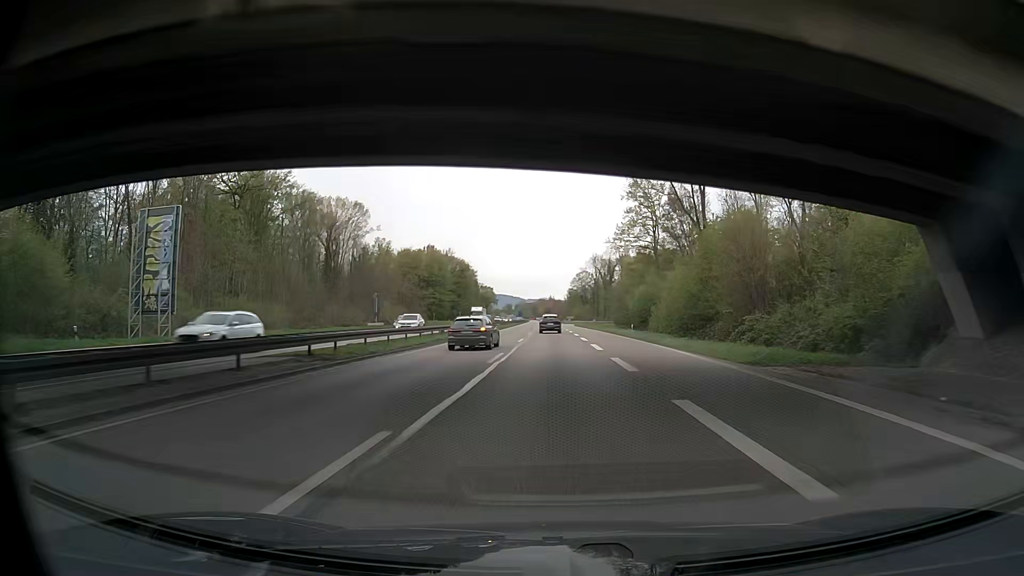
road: trunk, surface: asphalt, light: Day
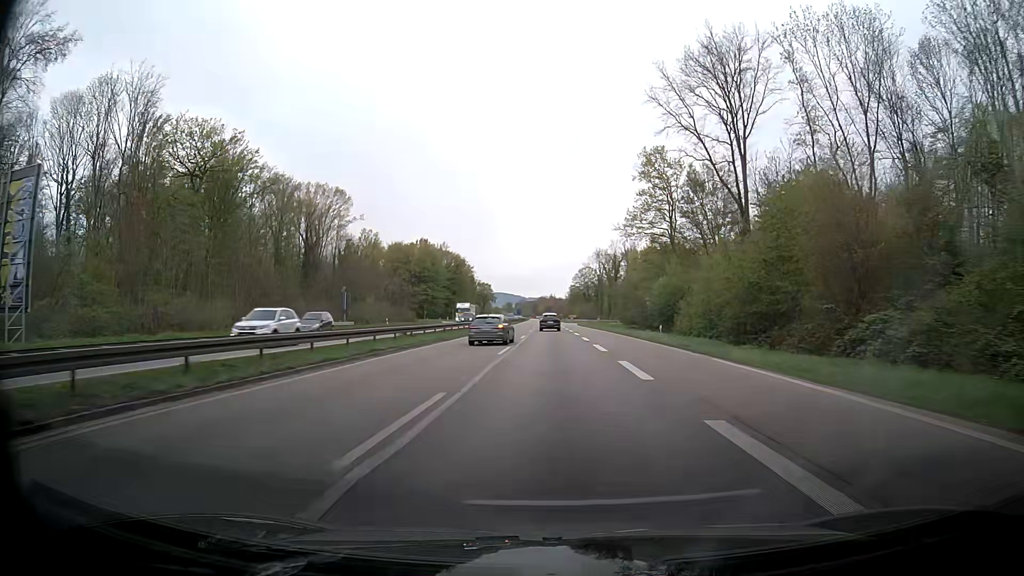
(0.0, +14.3) m; 0°
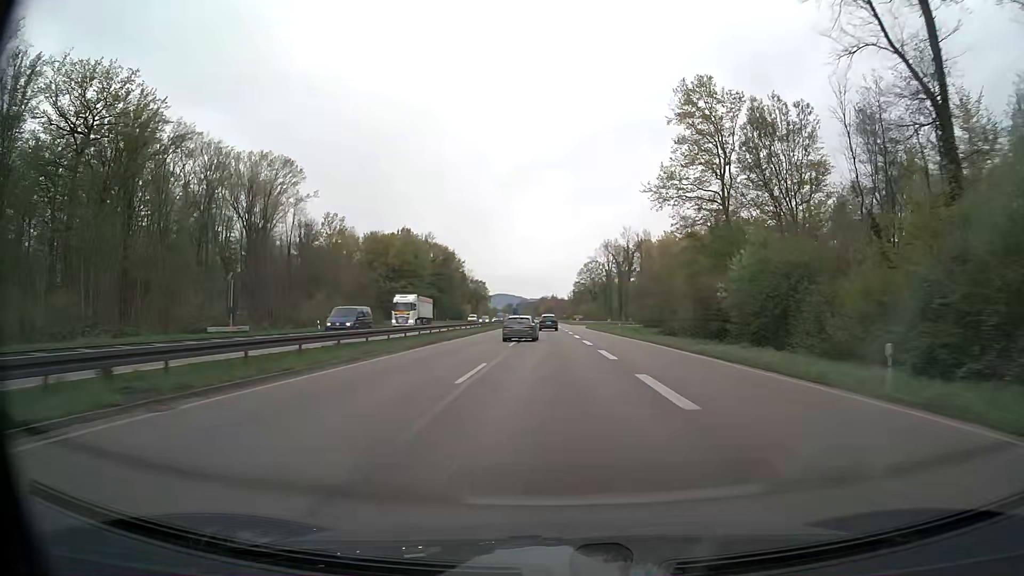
(0.0, +28.8) m; 0°
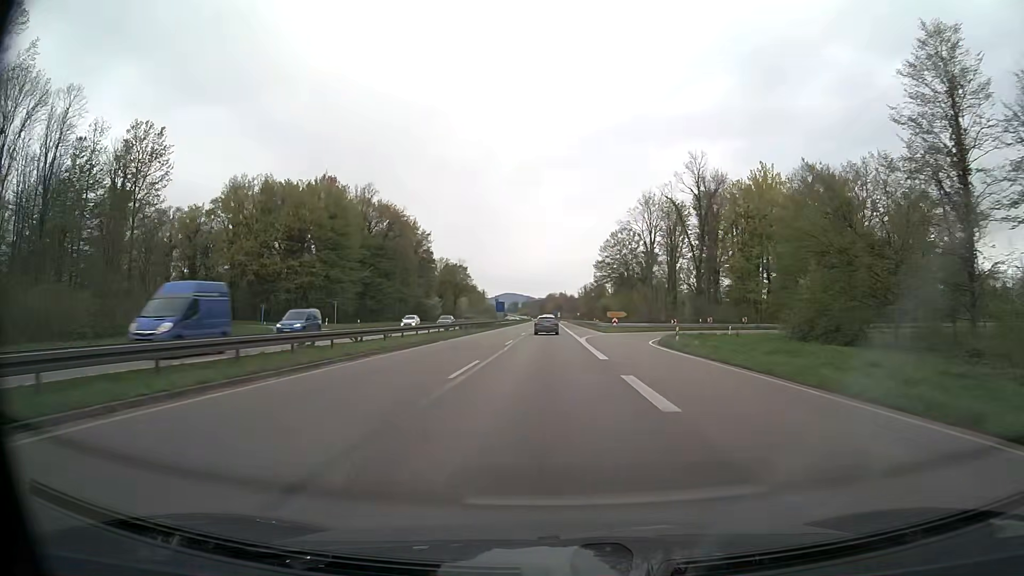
(-0.3, +72.2) m; -1°
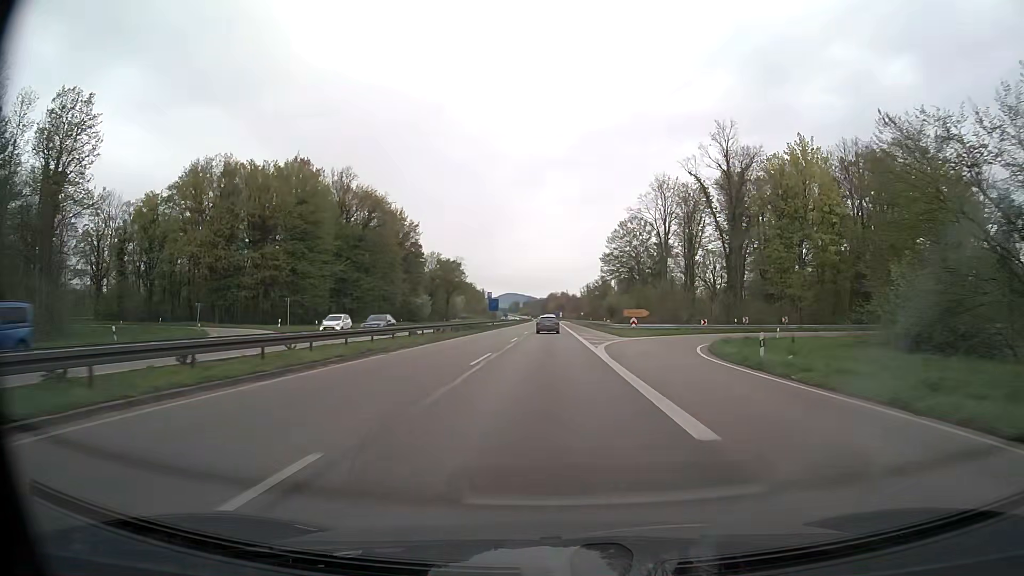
(0.0, +14.5) m; 0°
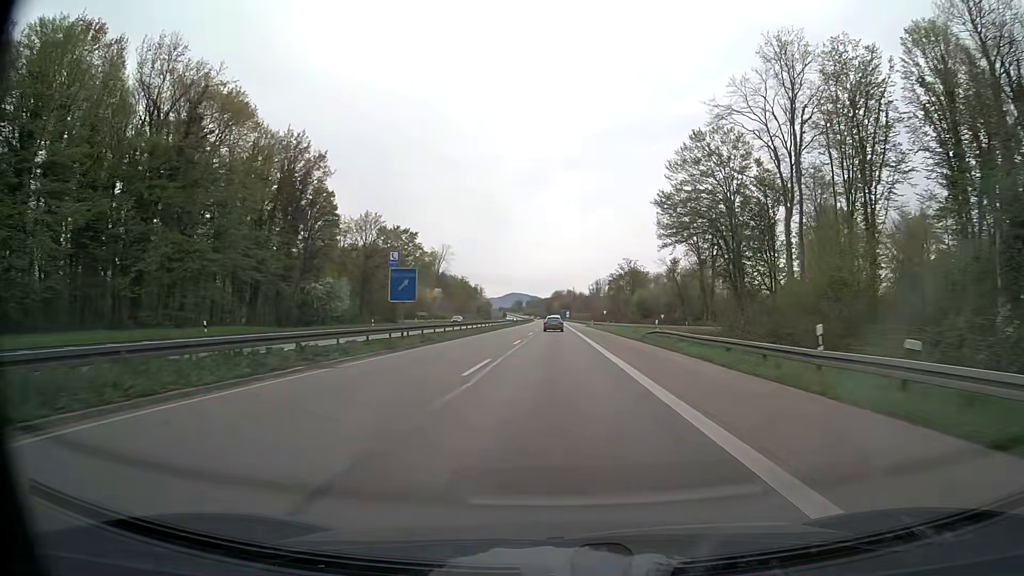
(-0.2, +58.2) m; 0°
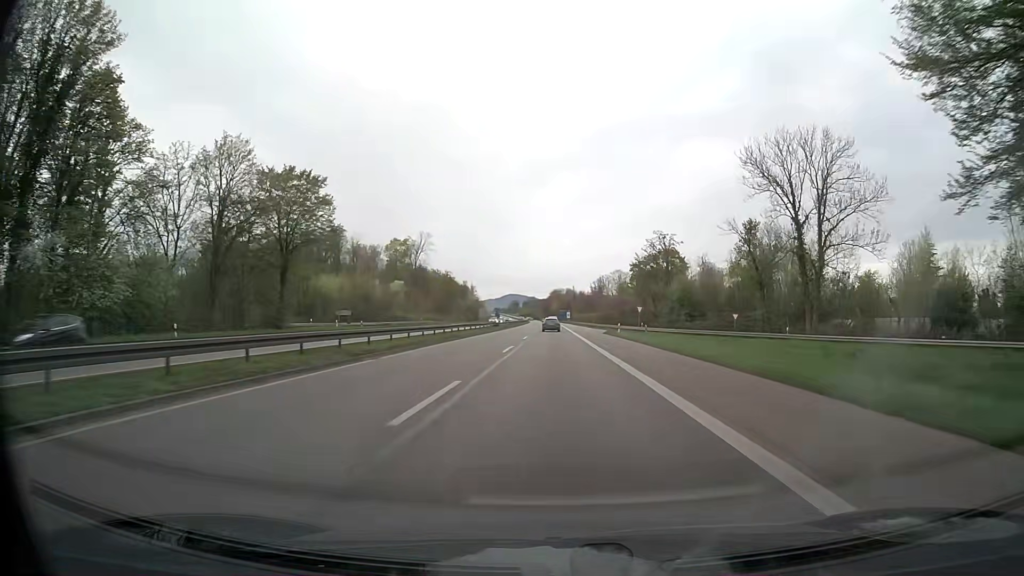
(+0.1, +43.9) m; 0°
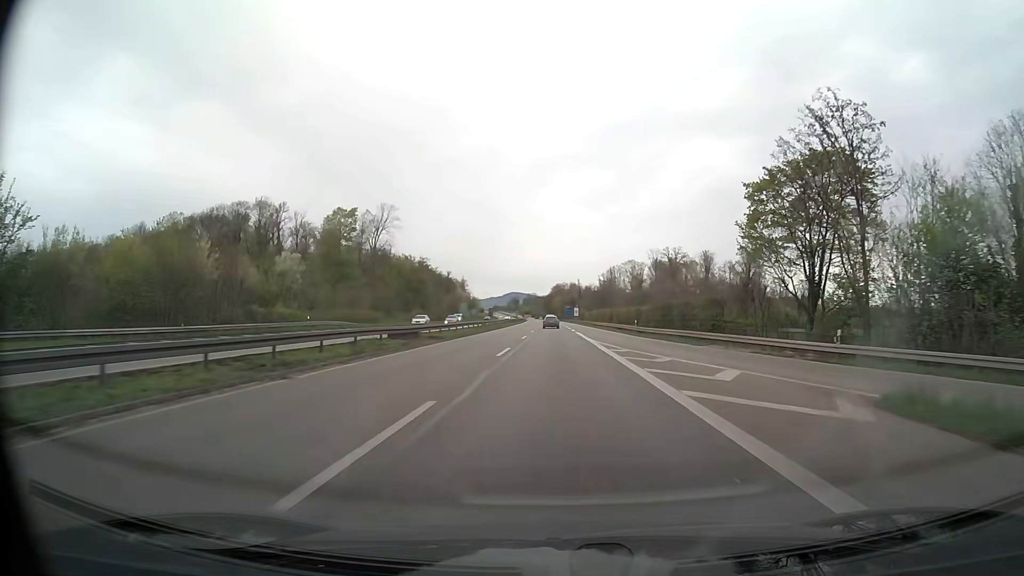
(-0.1, +58.7) m; 0°
(0, +10) (0, +20) (0, +30) (0, +40) (0, +50) (0, +60) (0, +70) (0, +80) (0, +90) (0, +100) m
